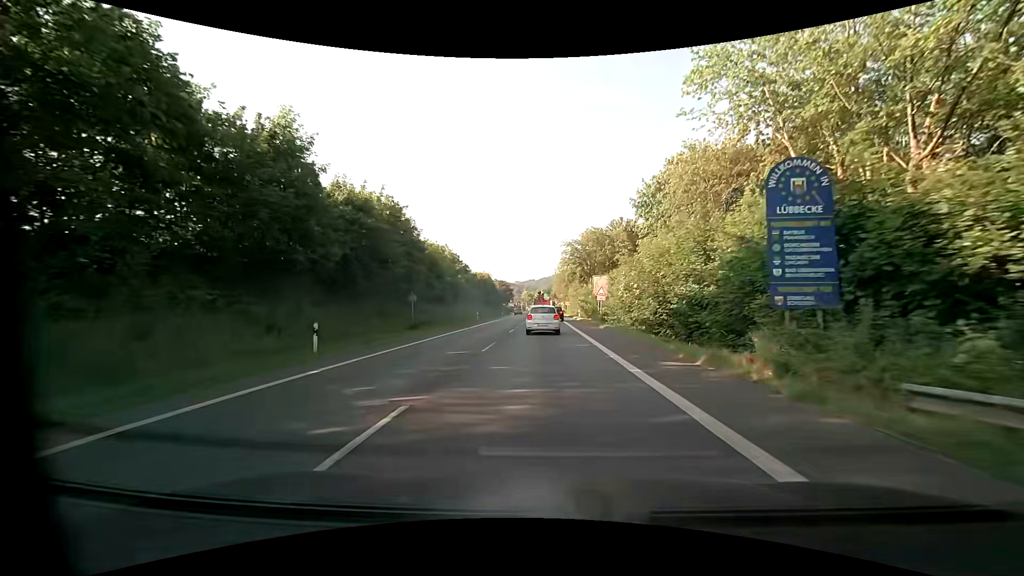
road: primary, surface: asphalt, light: Day
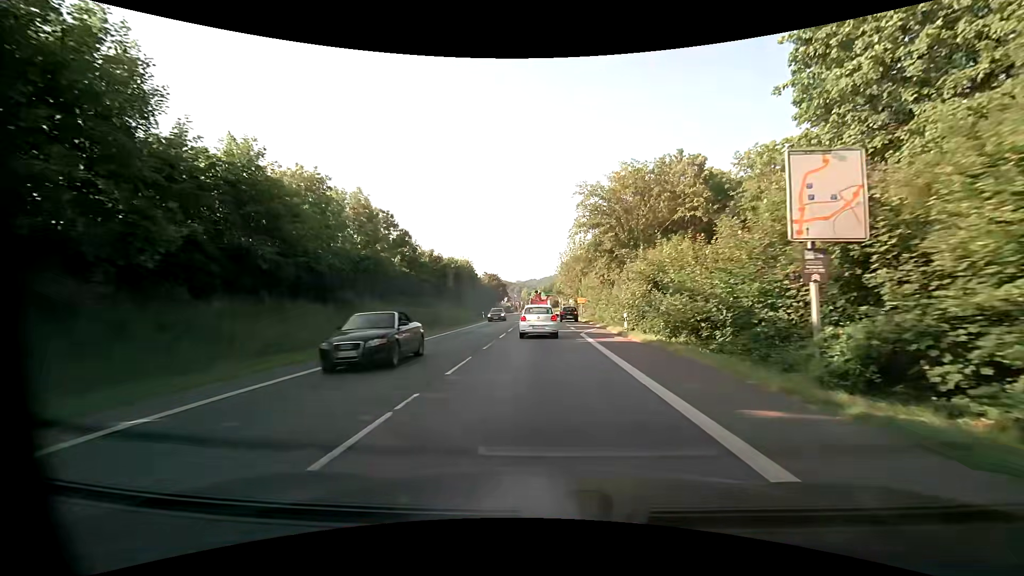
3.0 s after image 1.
(0.0, +35.4) m; 0°
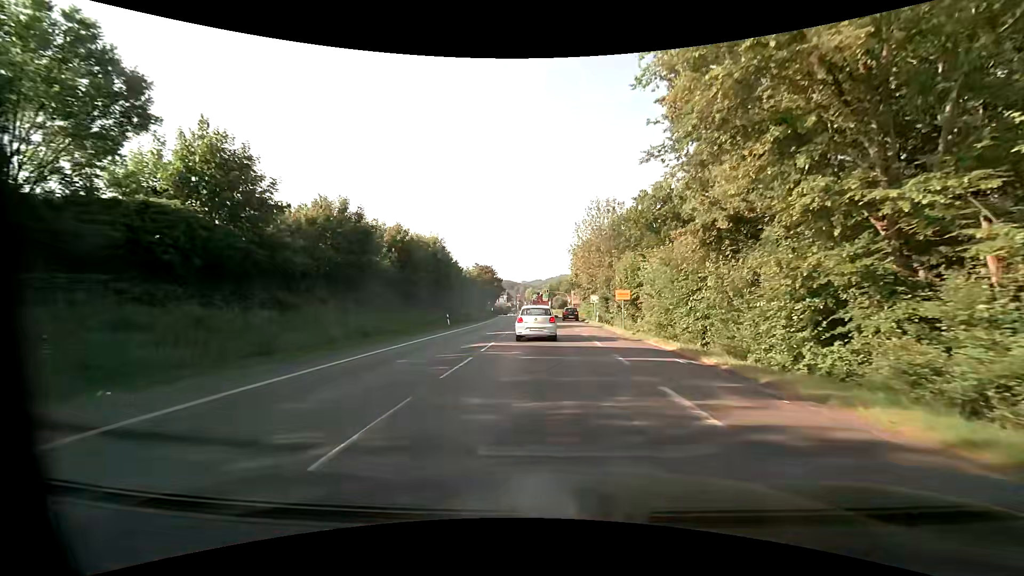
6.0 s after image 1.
(-0.2, +30.7) m; -1°
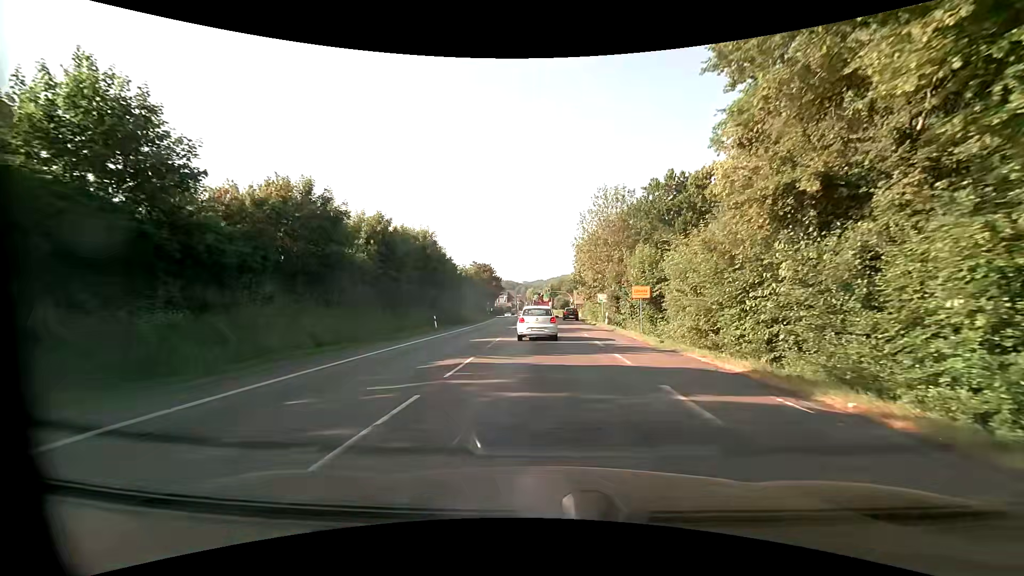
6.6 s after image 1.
(0.0, +5.8) m; 0°
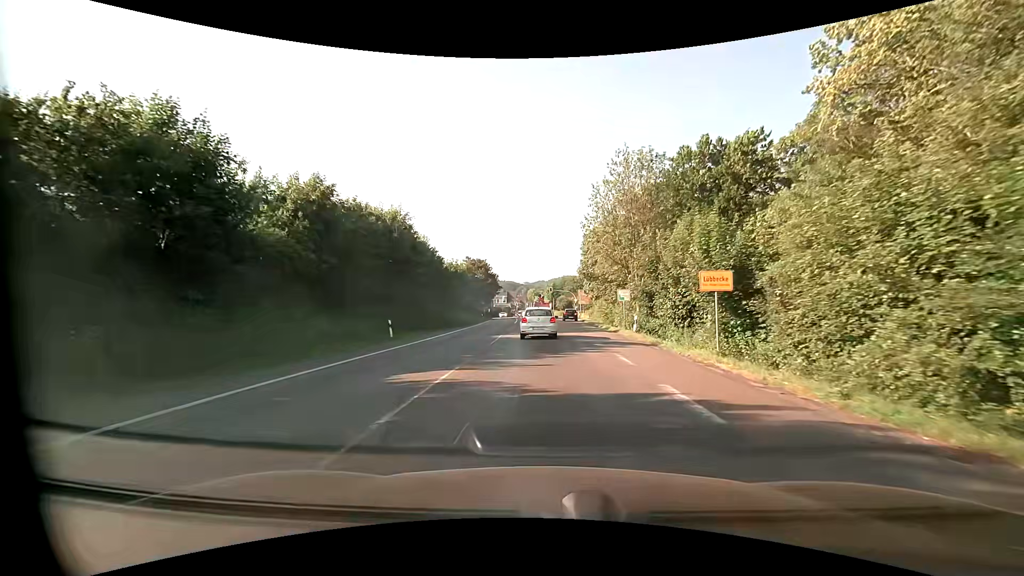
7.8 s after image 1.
(-0.1, +11.8) m; -1°
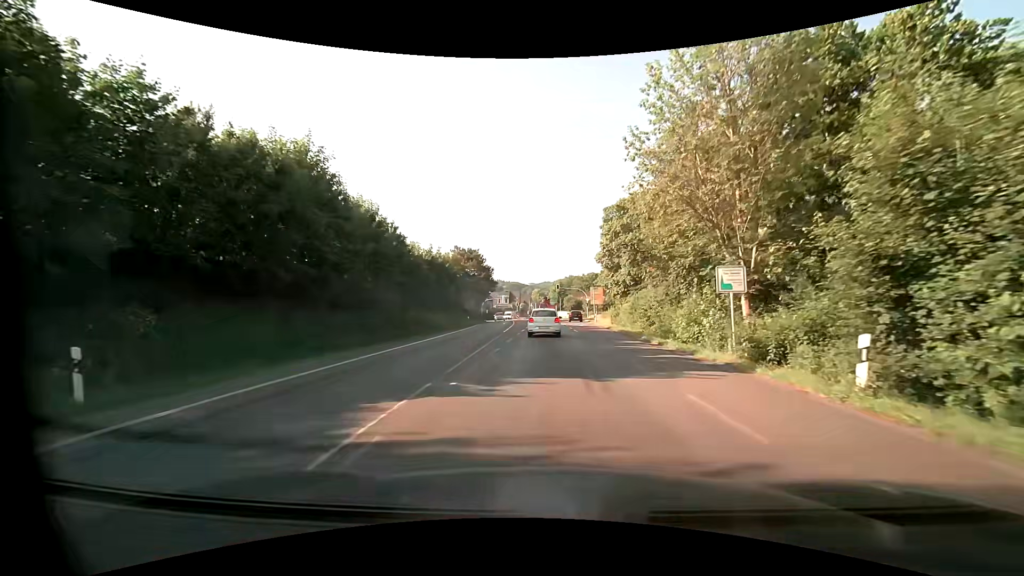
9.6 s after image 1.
(0.0, +19.1) m; -1°
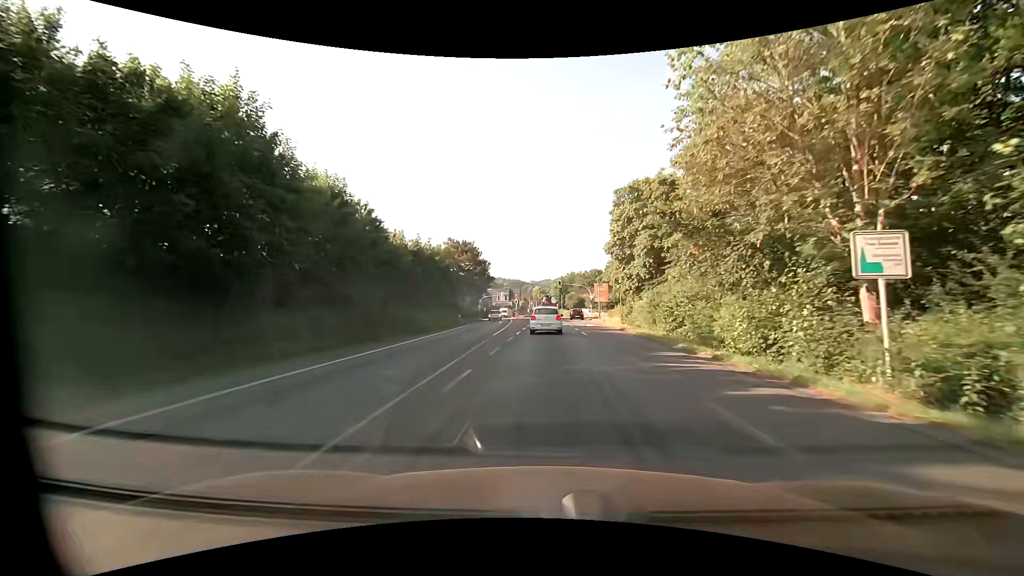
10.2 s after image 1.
(0.0, +6.7) m; 0°
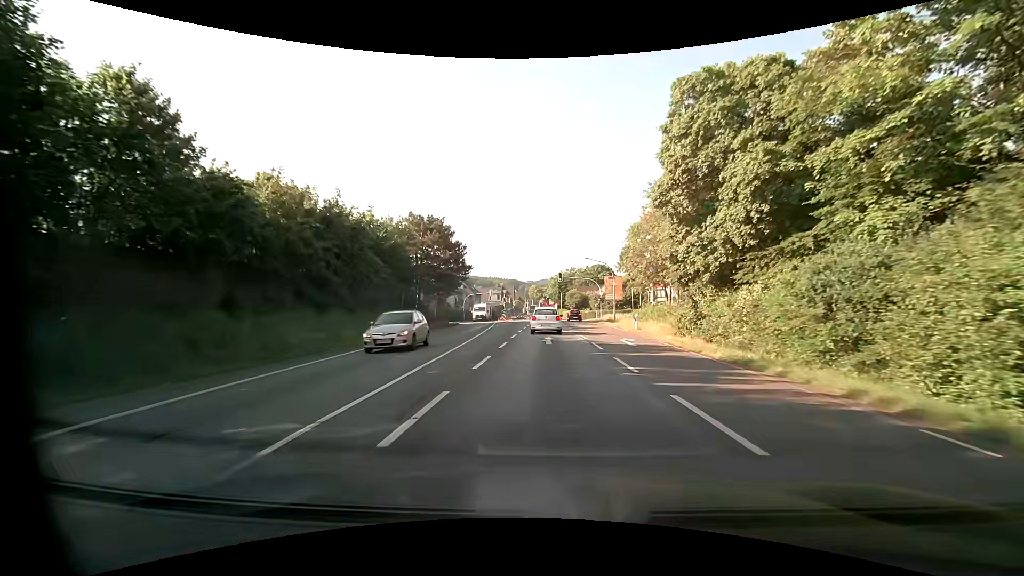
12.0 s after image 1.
(+0.1, +21.0) m; 0°
(0, +10) (0, +20) (0, +30) (0, +40) (0, +50) (0, +60) (0, +70) (0, +80) (0, +90) (0, +100) m
